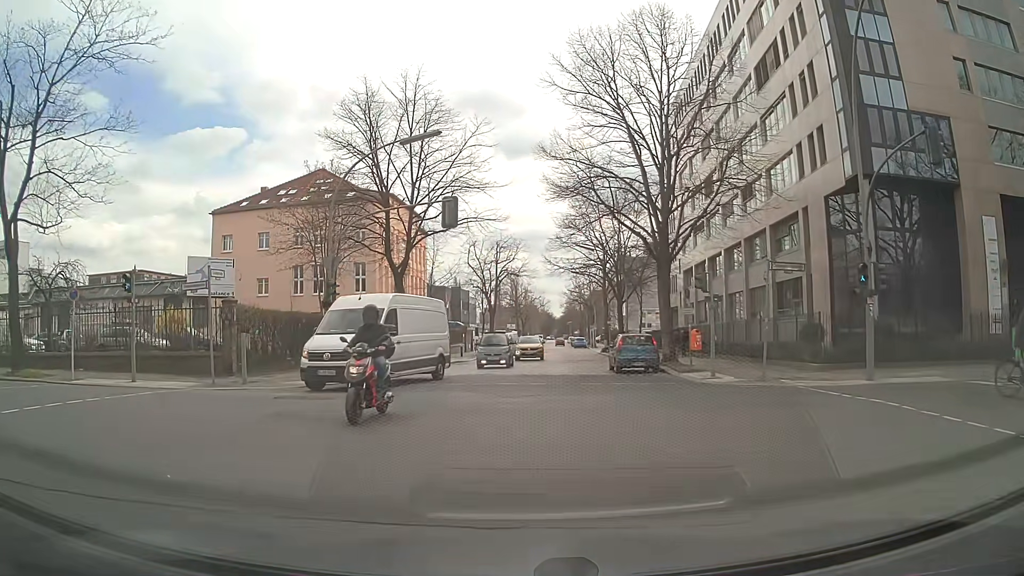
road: residential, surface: sett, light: Day
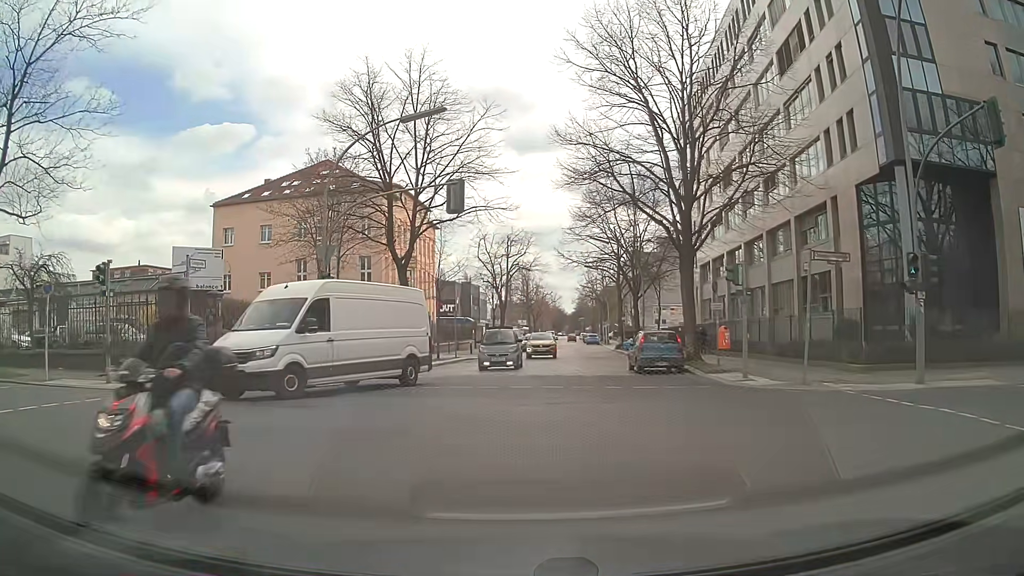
(0.0, +2.0) m; -2°
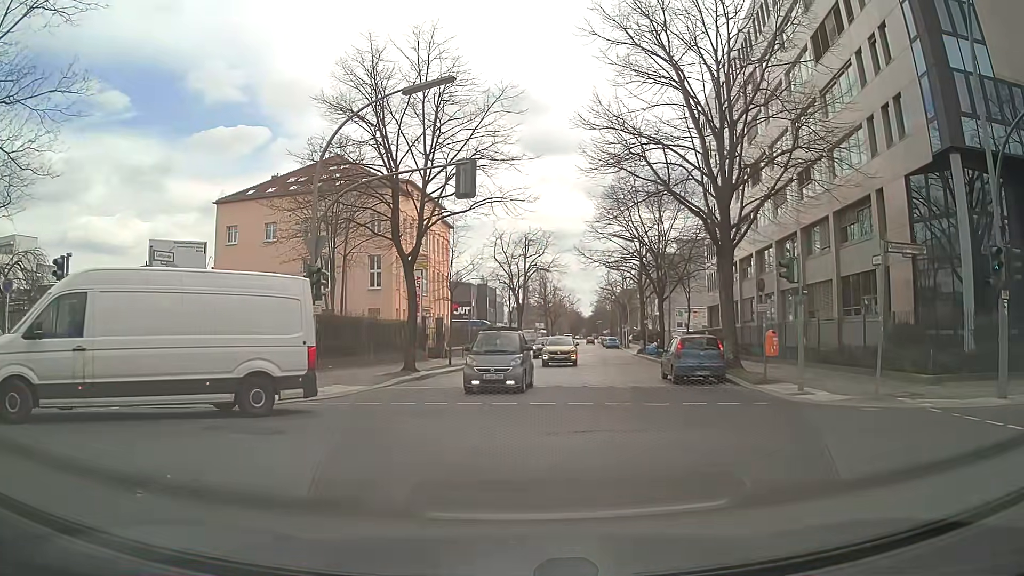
(0.0, +2.6) m; -1°
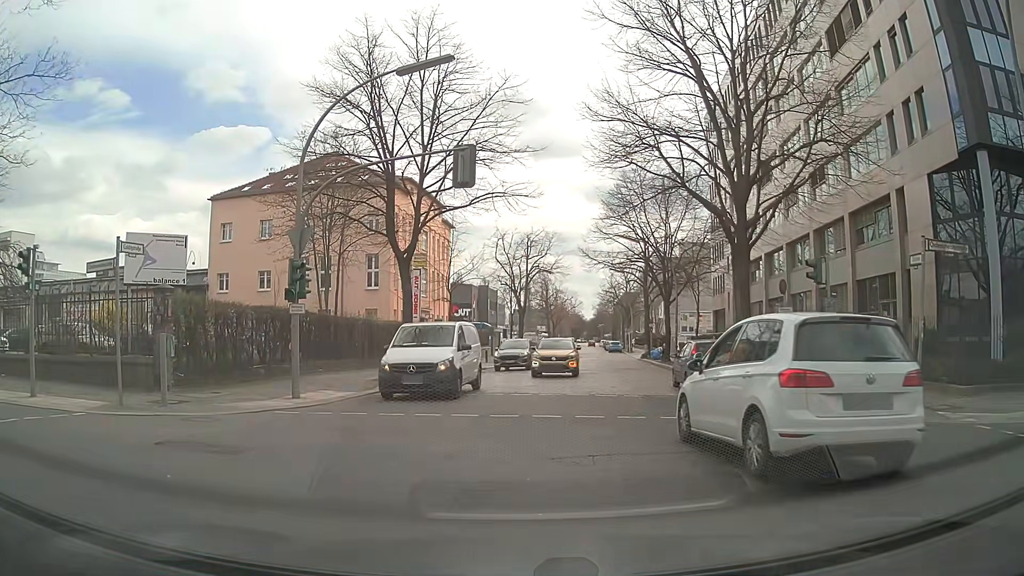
(0.0, +1.4) m; 0°
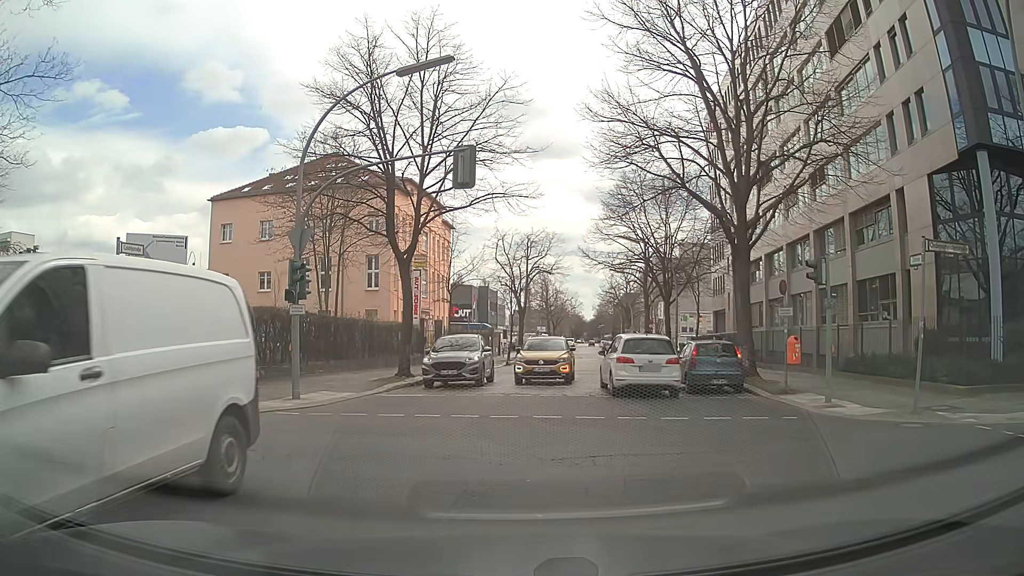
(0.0, +0.1) m; 0°
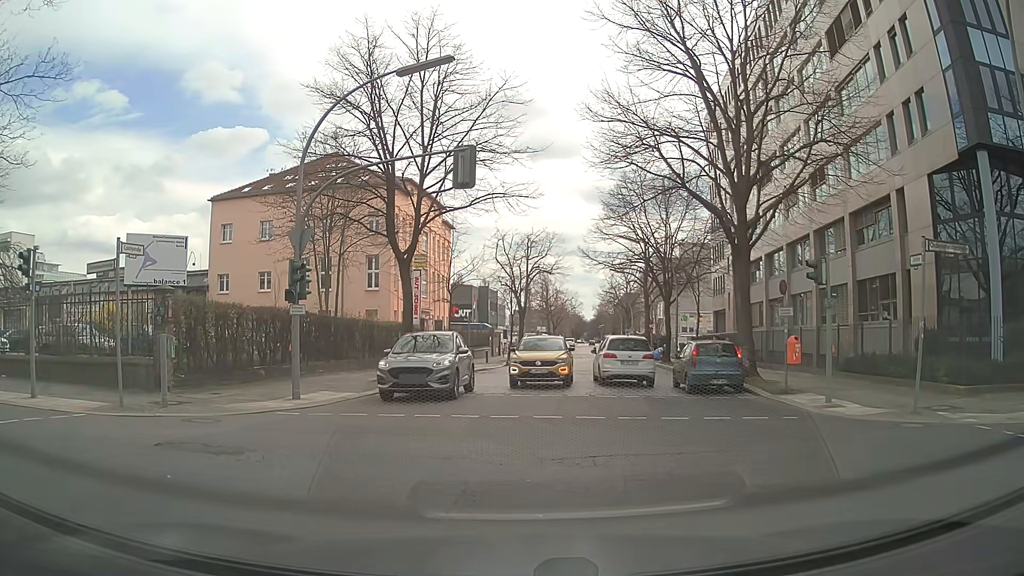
(0.0, 0.0) m; 0°
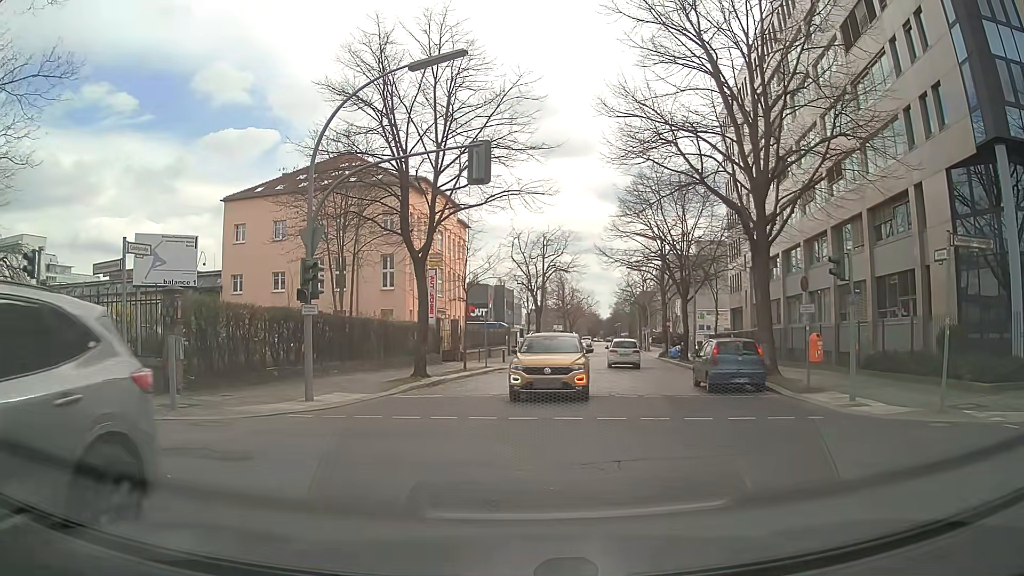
(0.0, +0.3) m; 0°
